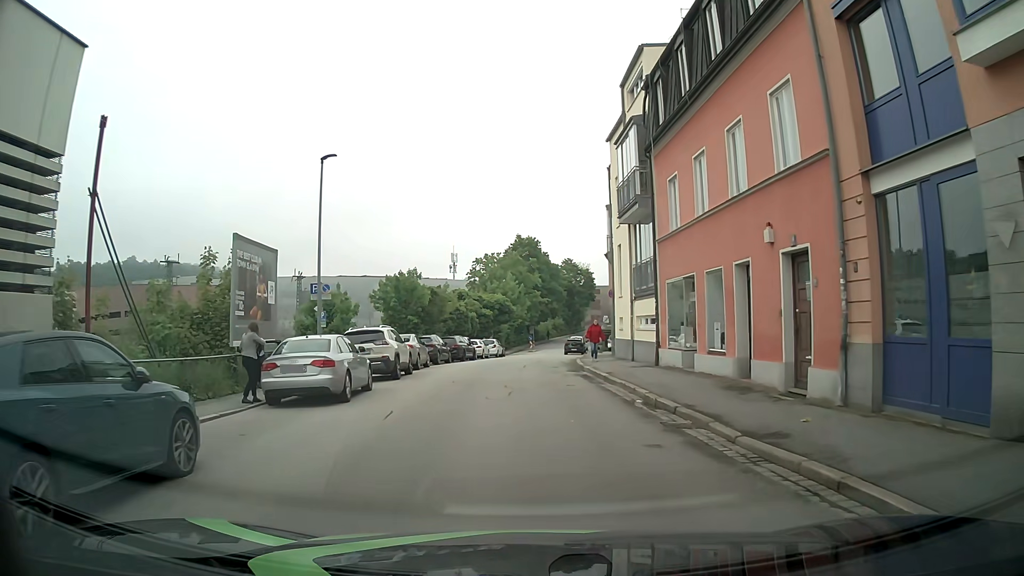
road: residential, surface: asphalt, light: Day
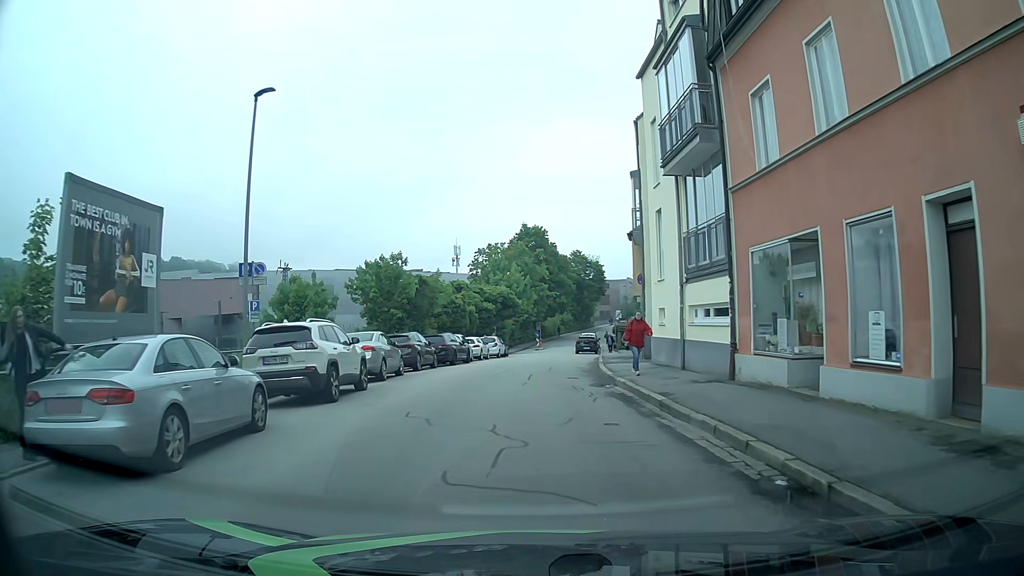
(-0.4, +7.4) m; -4°
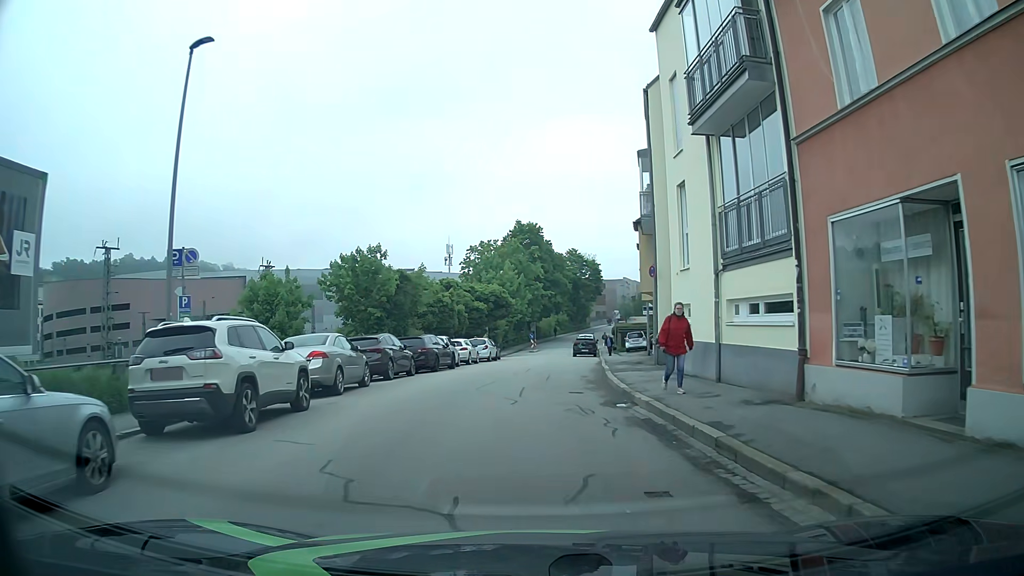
(0.0, +3.9) m; 0°
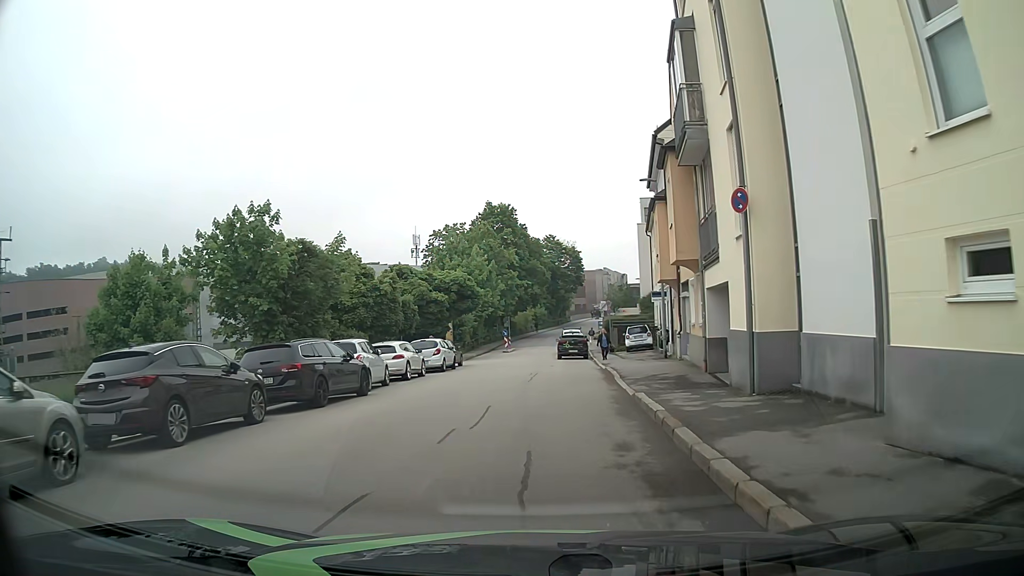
(+0.2, +11.8) m; +2°
